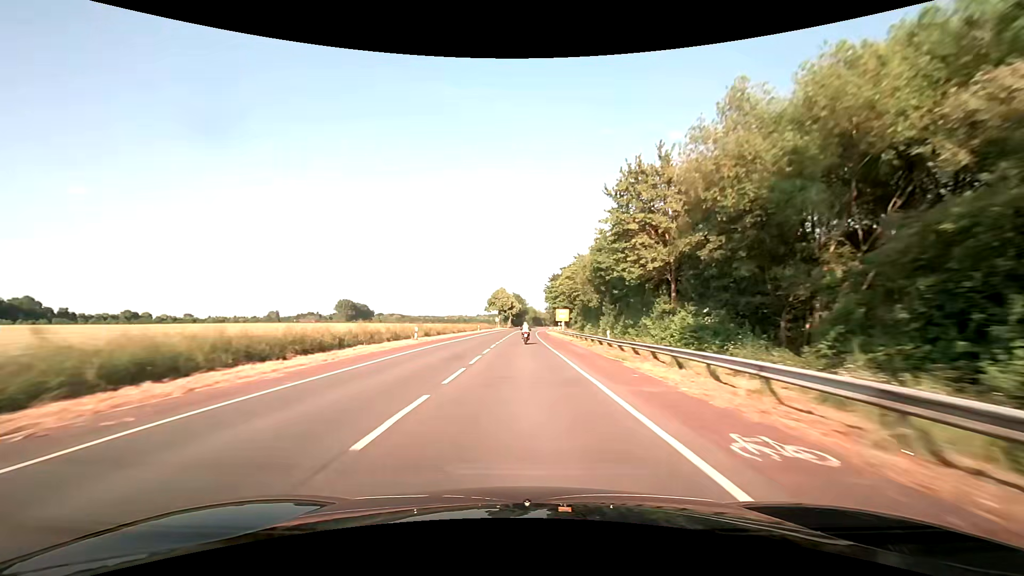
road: secondary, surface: asphalt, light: Day
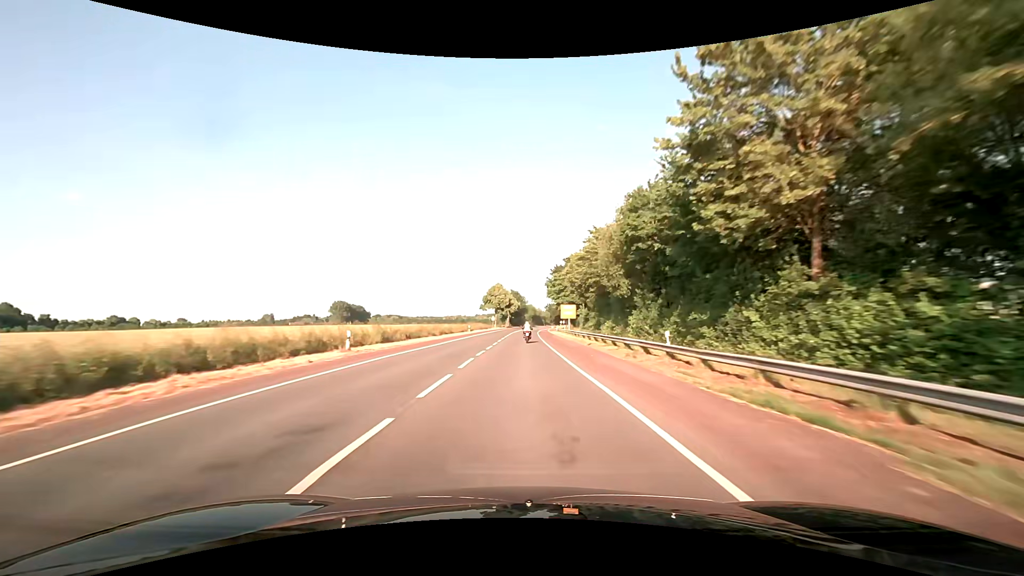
(0.0, +14.4) m; 0°
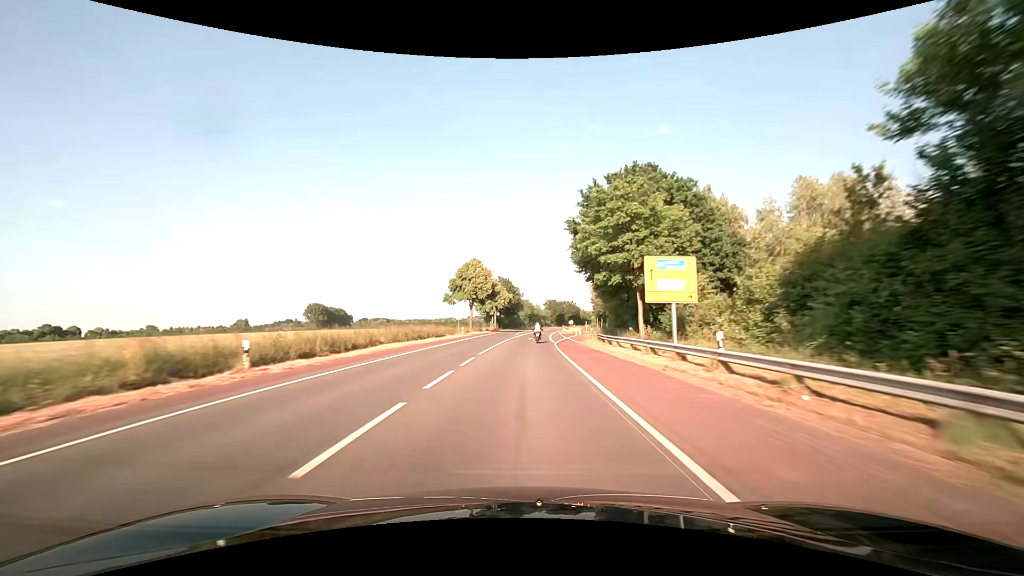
(+0.1, +58.2) m; +1°
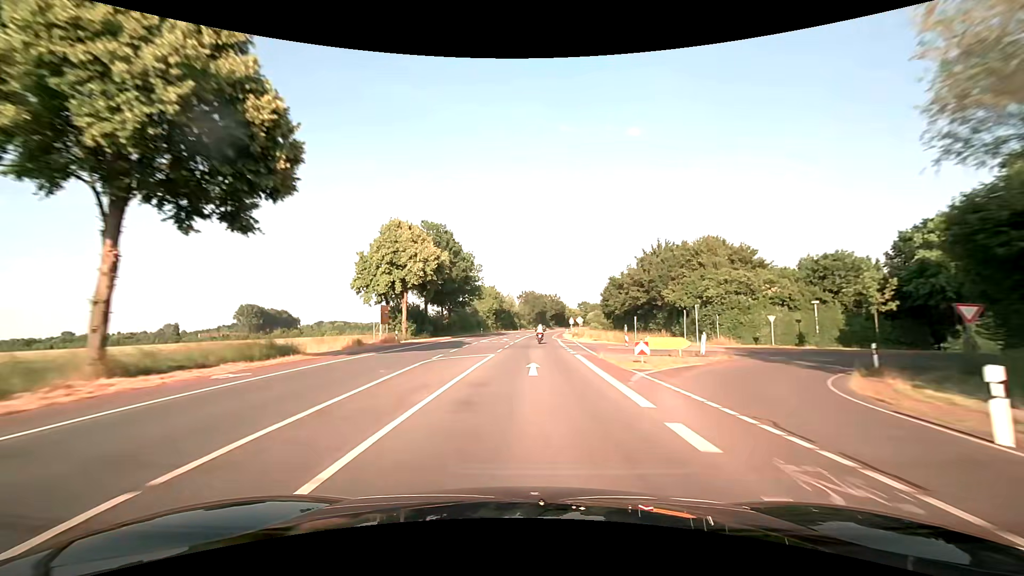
(+1.9, +74.4) m; +3°
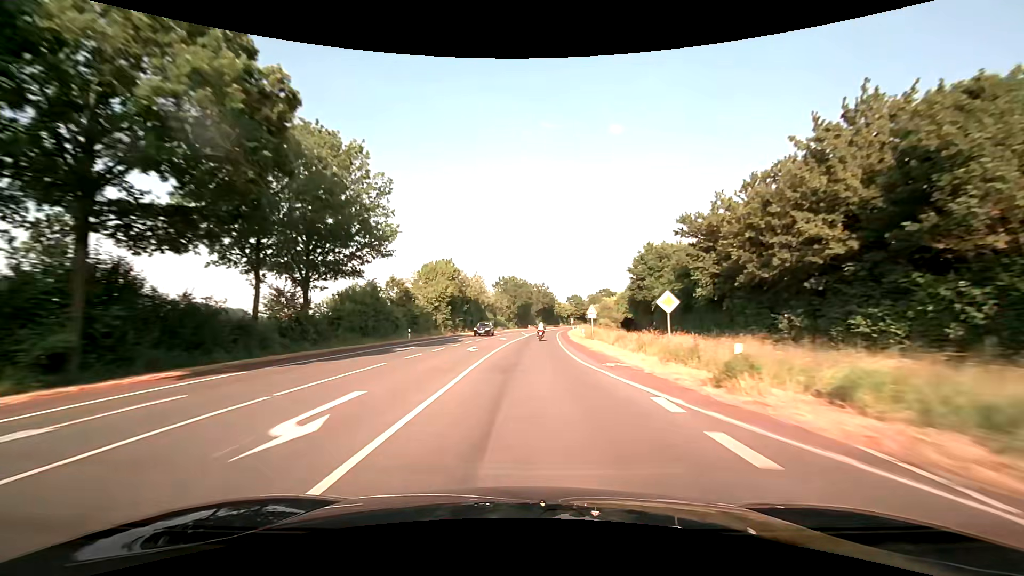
(+1.0, +45.8) m; +2°
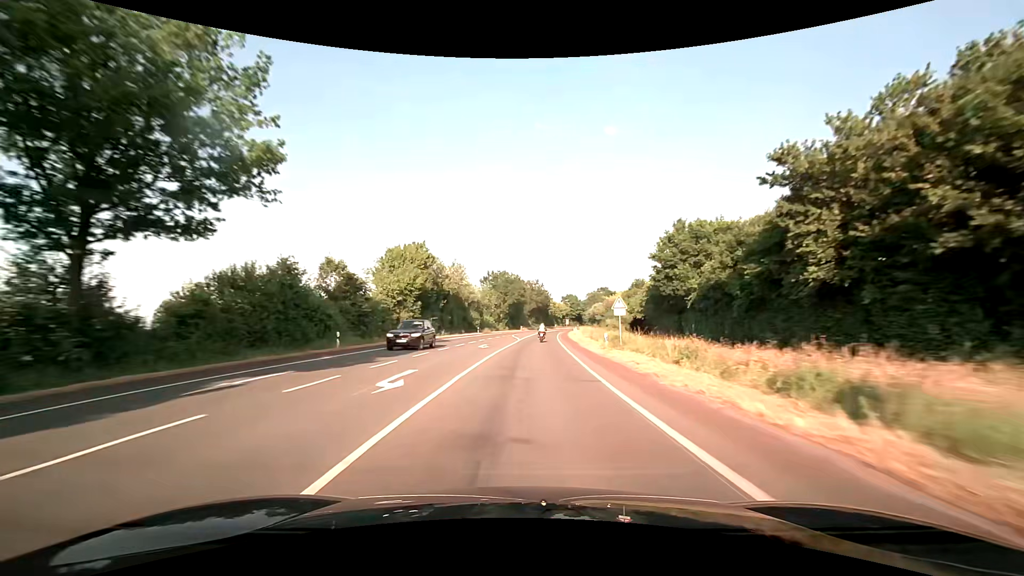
(+0.1, +15.5) m; +1°
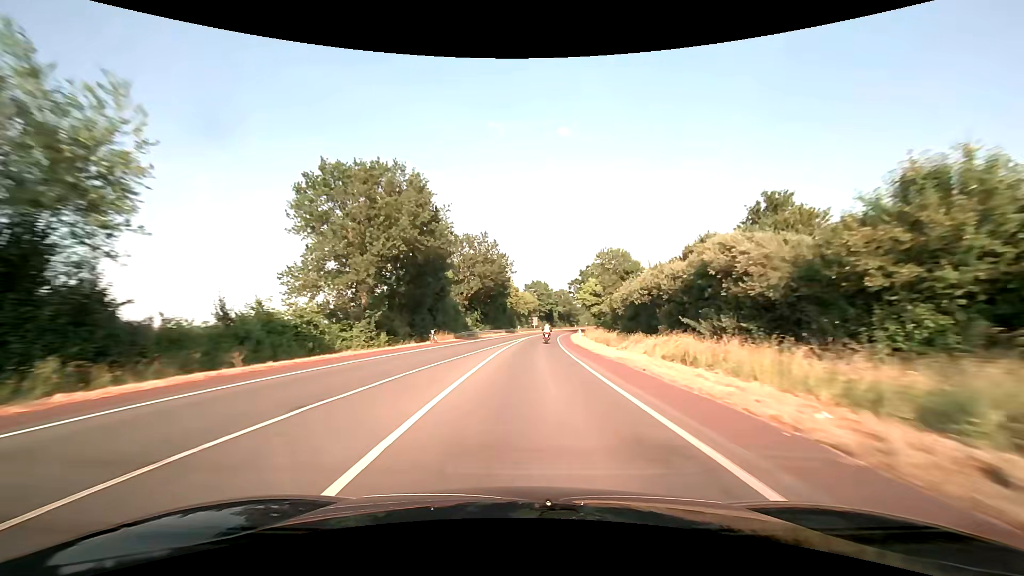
(+3.4, +77.7) m; +5°
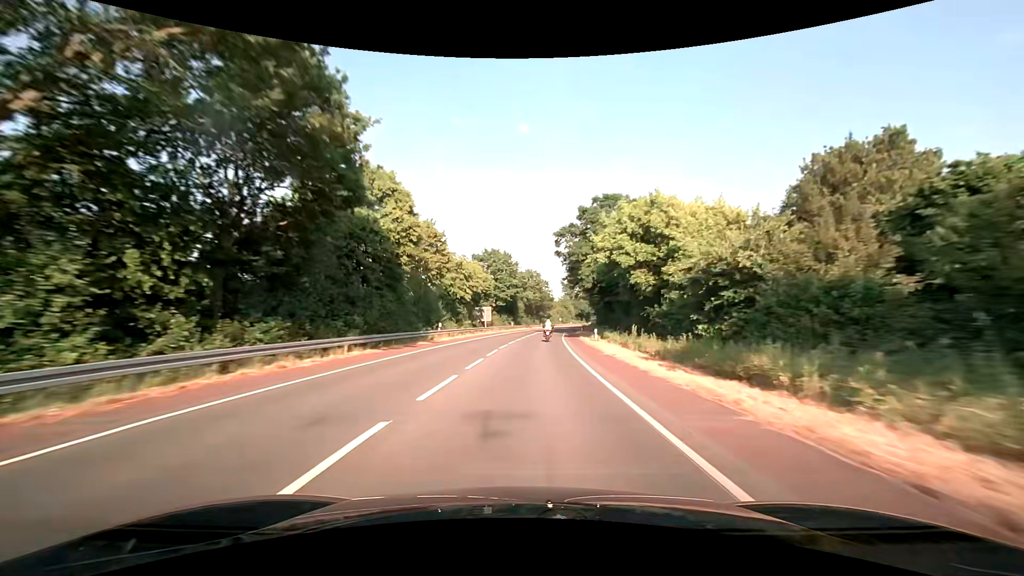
(+2.3, +61.3) m; +4°
(0, +10) (0, +20) (+1, +30) (+1, +40) (+2, +50) (+3, +60) (+4, +70) (+5, +80) (+6, +90) (+8, +100) m
